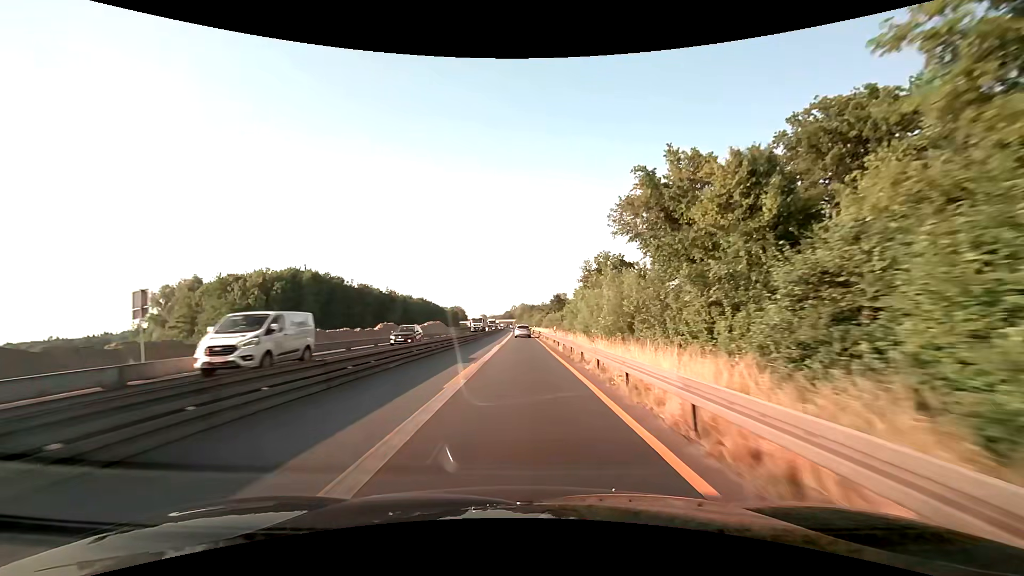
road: motorway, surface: asphalt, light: Day
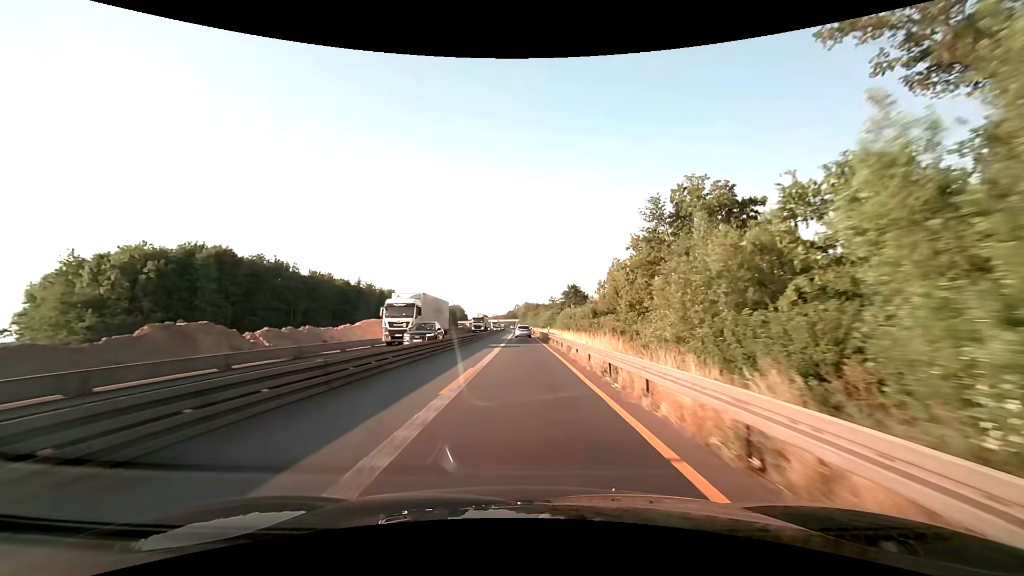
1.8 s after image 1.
(-0.1, +37.4) m; 0°
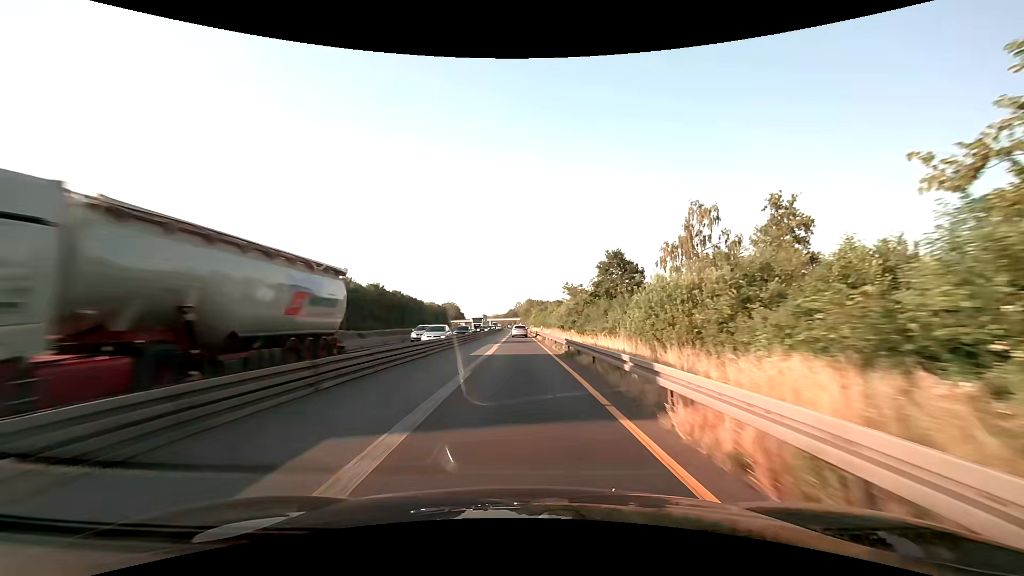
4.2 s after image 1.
(-0.1, +50.0) m; 0°
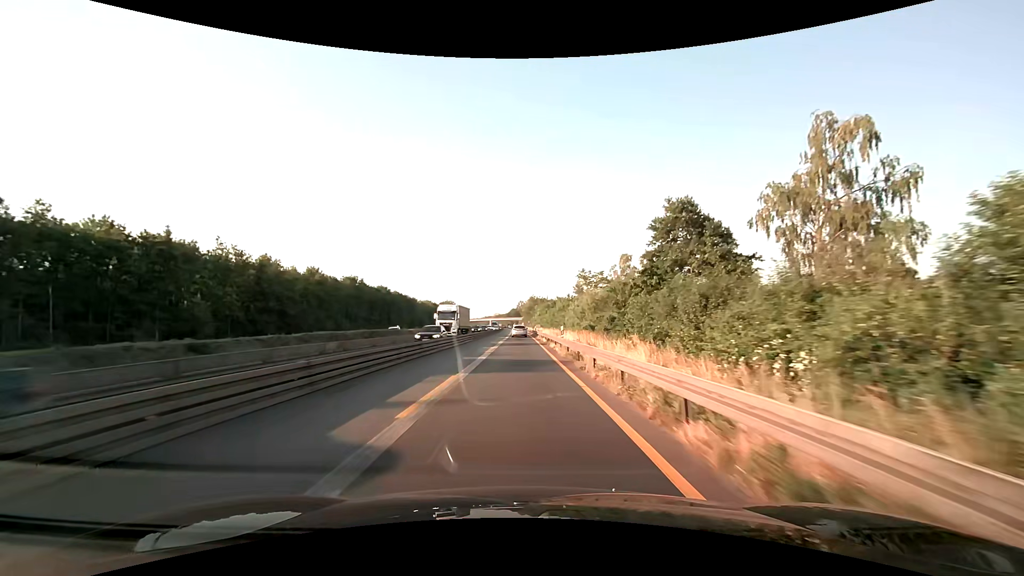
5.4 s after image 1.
(-0.2, +25.0) m; -1°
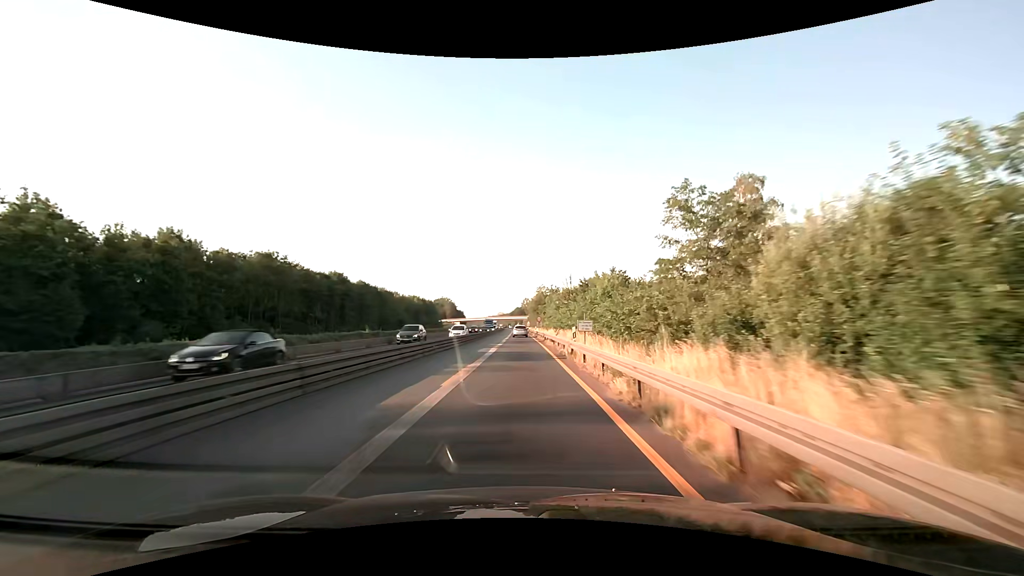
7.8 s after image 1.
(-0.3, +49.9) m; -1°
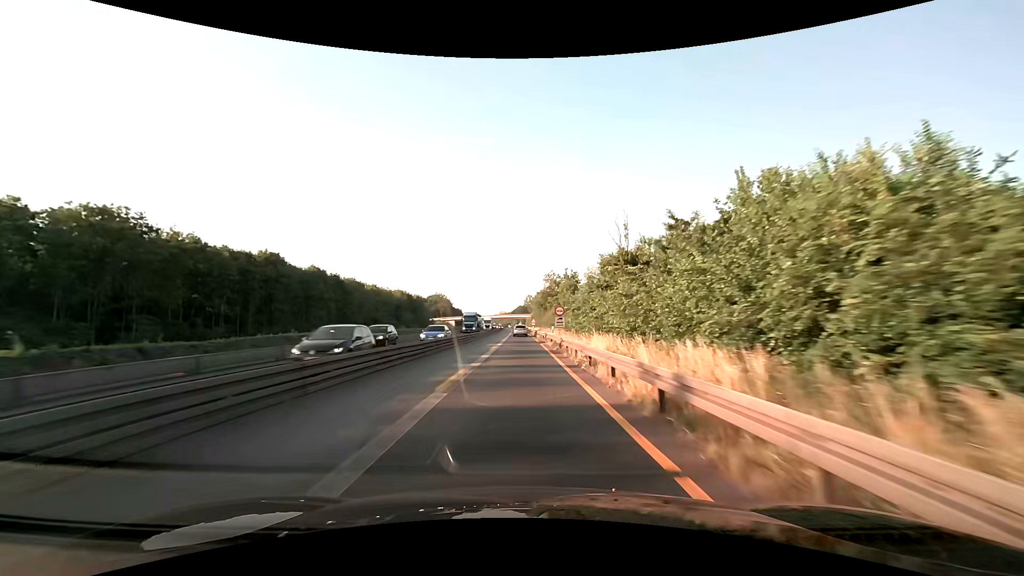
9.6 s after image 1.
(-0.1, +37.4) m; 0°
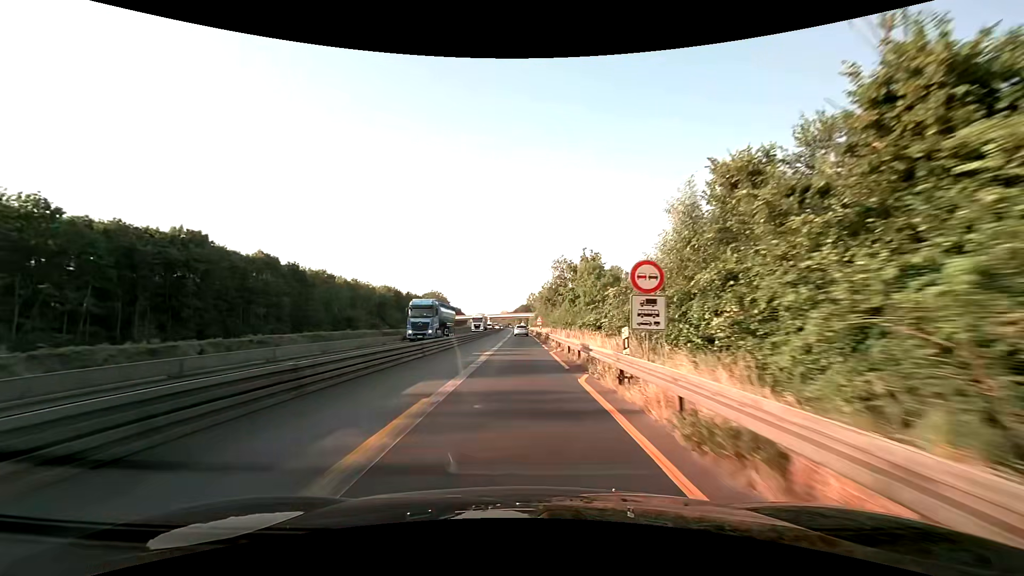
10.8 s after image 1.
(0.0, +25.0) m; 0°
